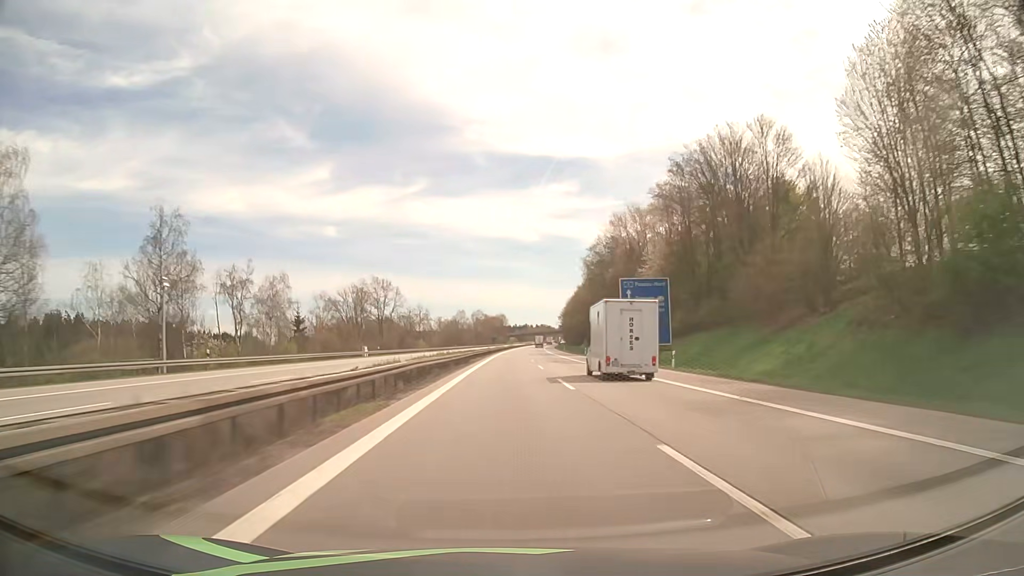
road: motorway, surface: asphalt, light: Day
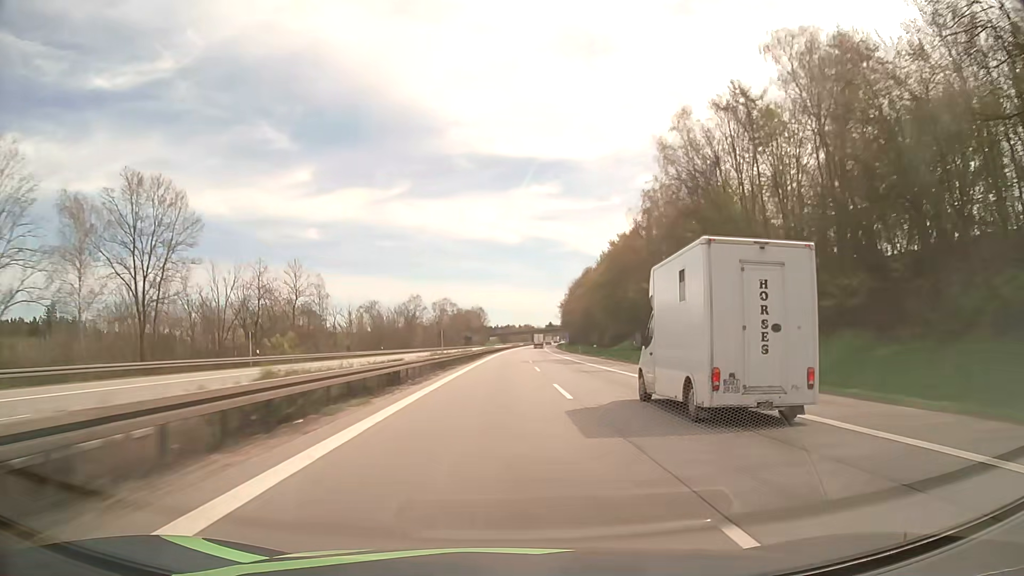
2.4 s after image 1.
(+1.4, +93.2) m; +2°
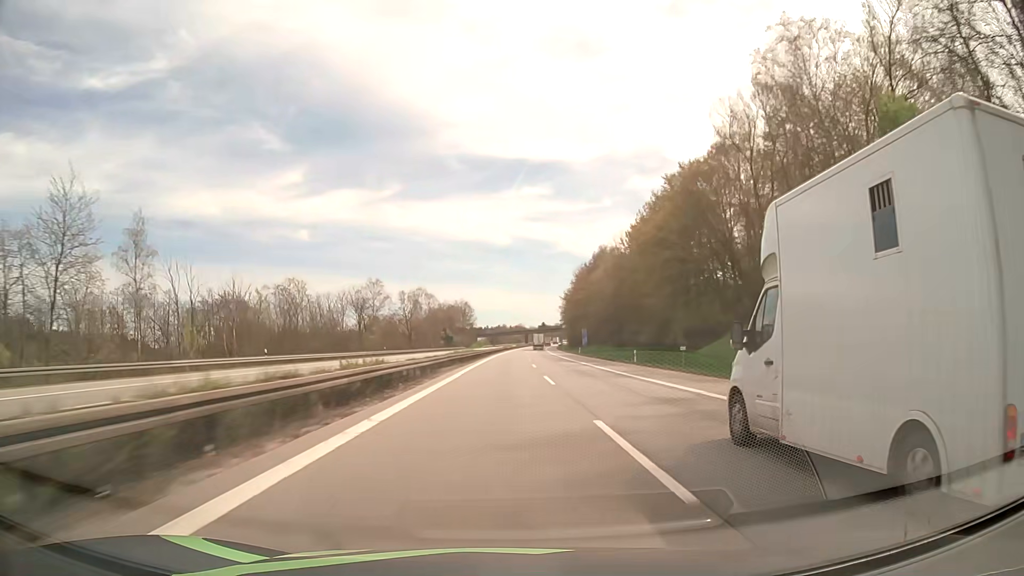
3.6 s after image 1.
(+0.3, +46.6) m; +1°
(0, +10) (0, +20) (0, +30) (0, +40) (0, +50) (+1, +60) (+1, +70) (+1, +80) (+1, +90) (+1, +100) m
